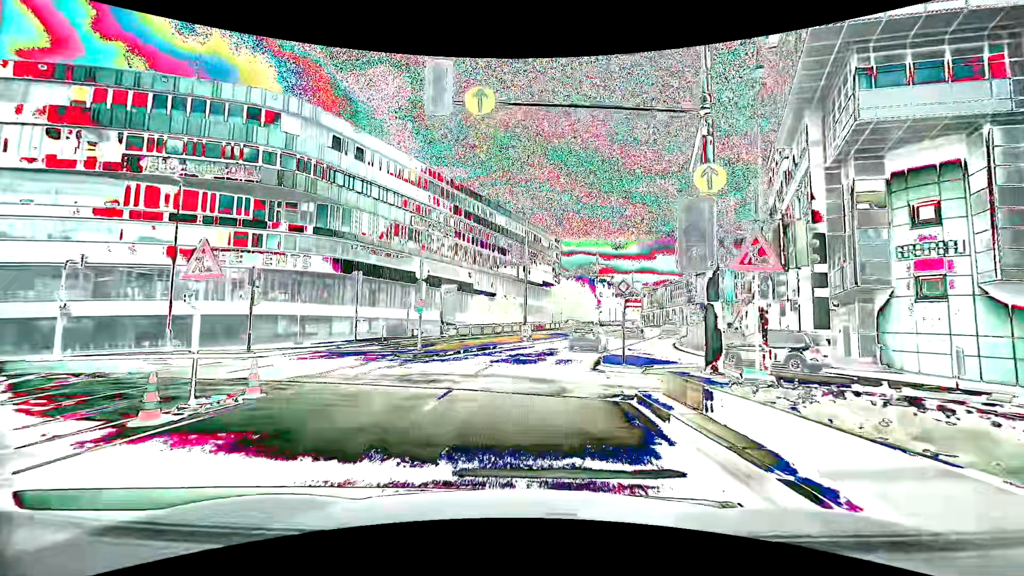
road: primary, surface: asphalt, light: Day
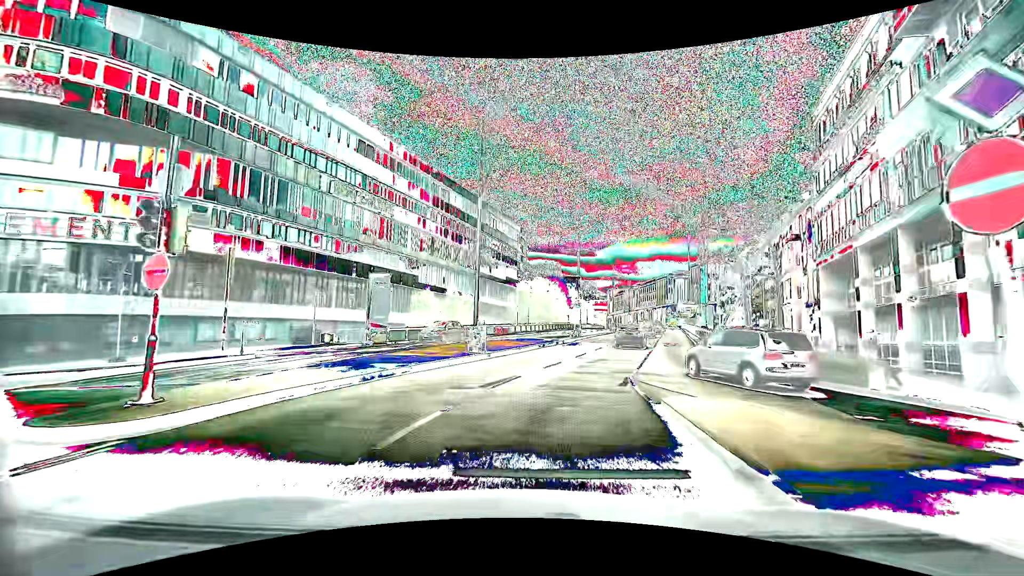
(+0.5, +15.0) m; +6°
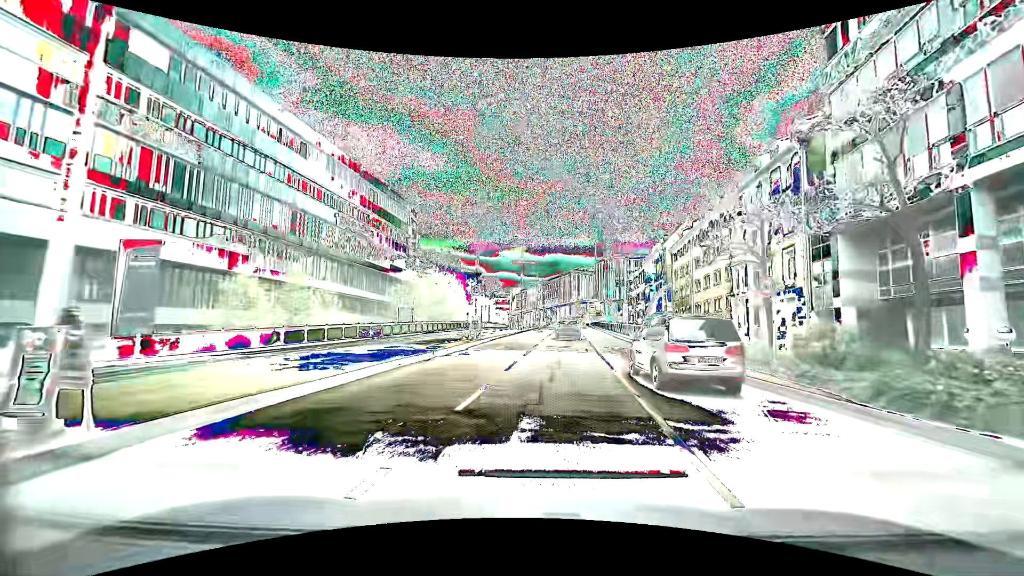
(+1.2, +15.4) m; +10°
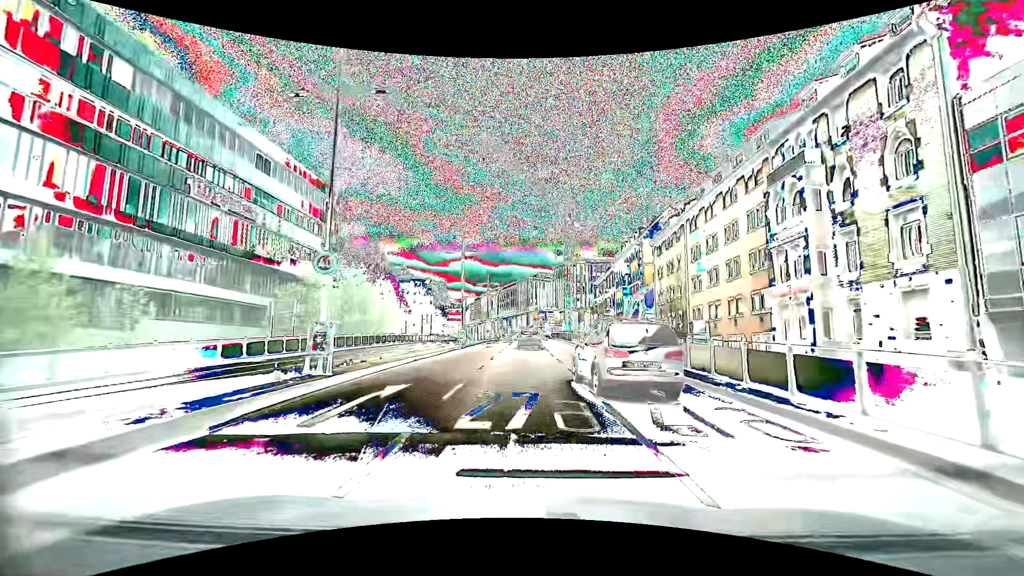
(+1.1, +15.8) m; +5°
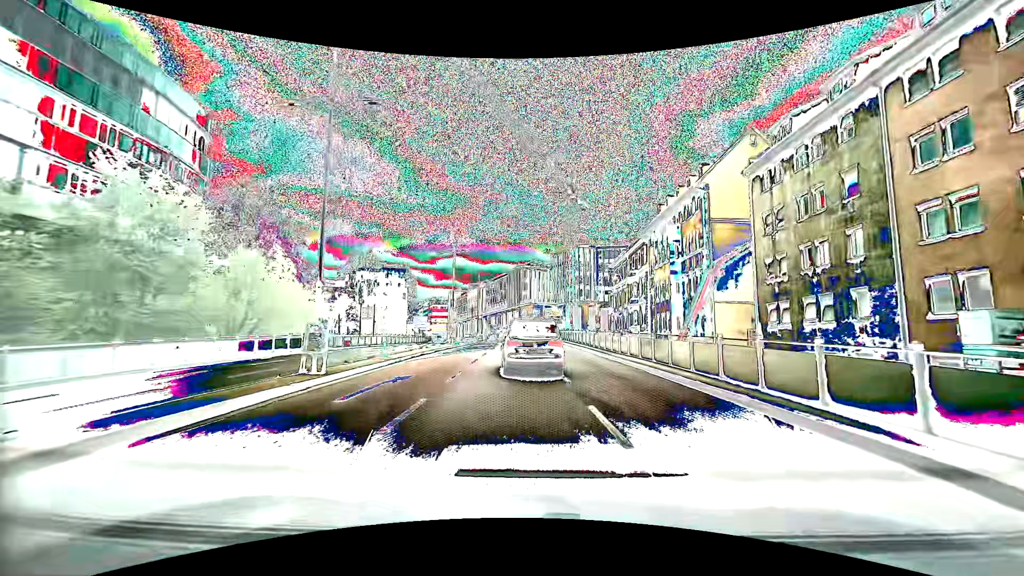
(+0.3, +27.2) m; +1°
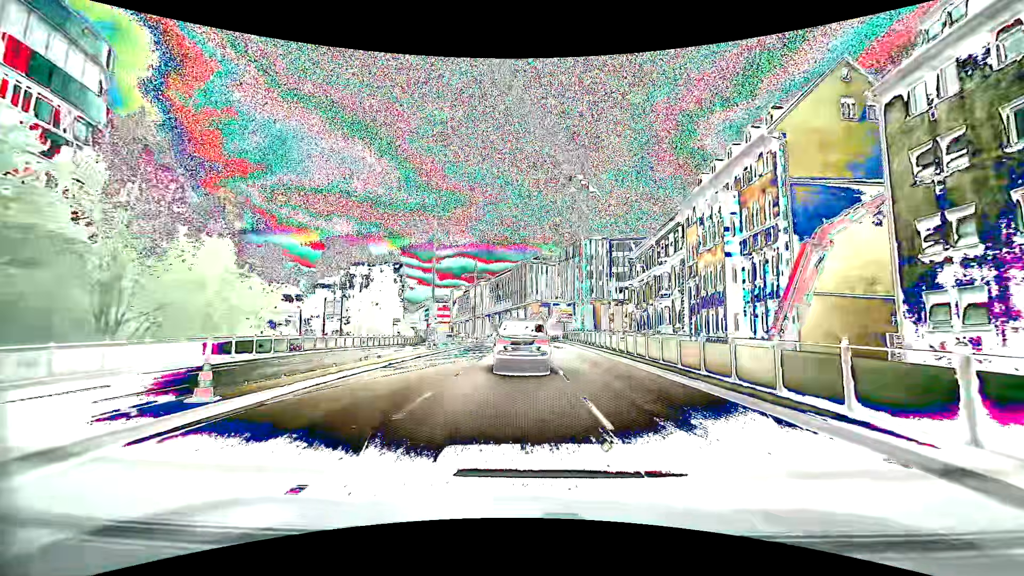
(-0.1, +11.2) m; 0°
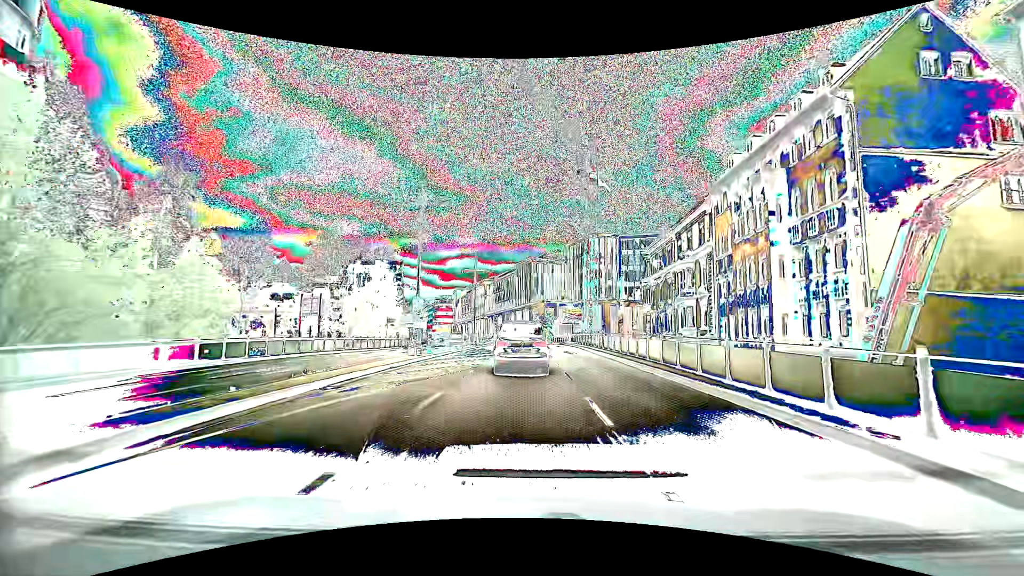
(-0.1, +5.6) m; -1°
